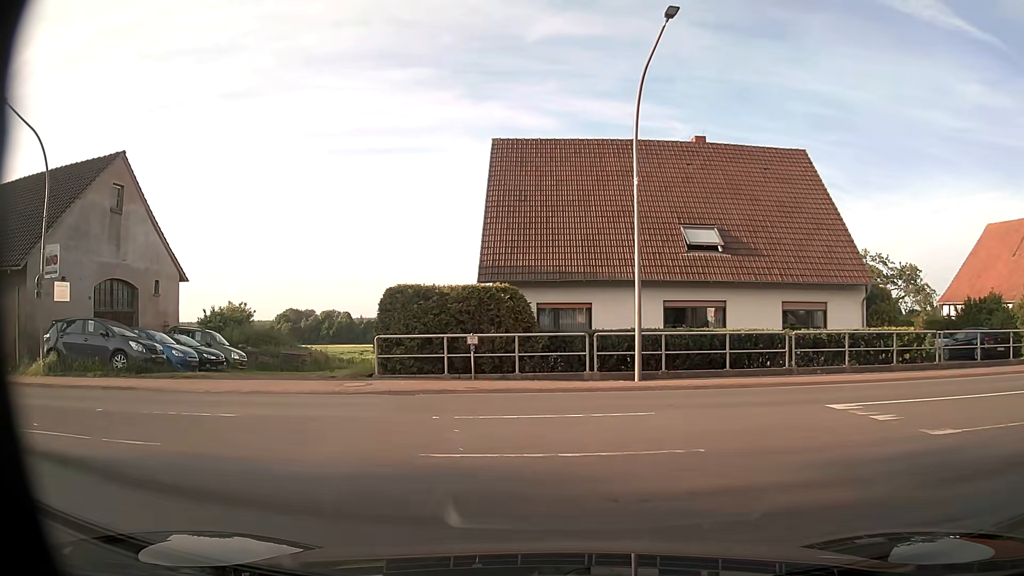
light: Day
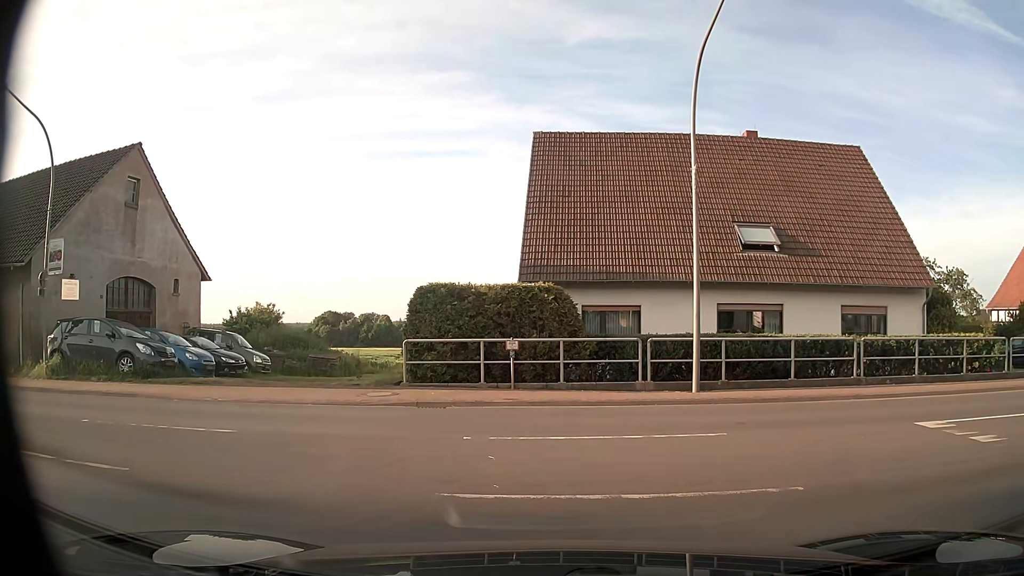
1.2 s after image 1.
(0.0, +1.5) m; -3°
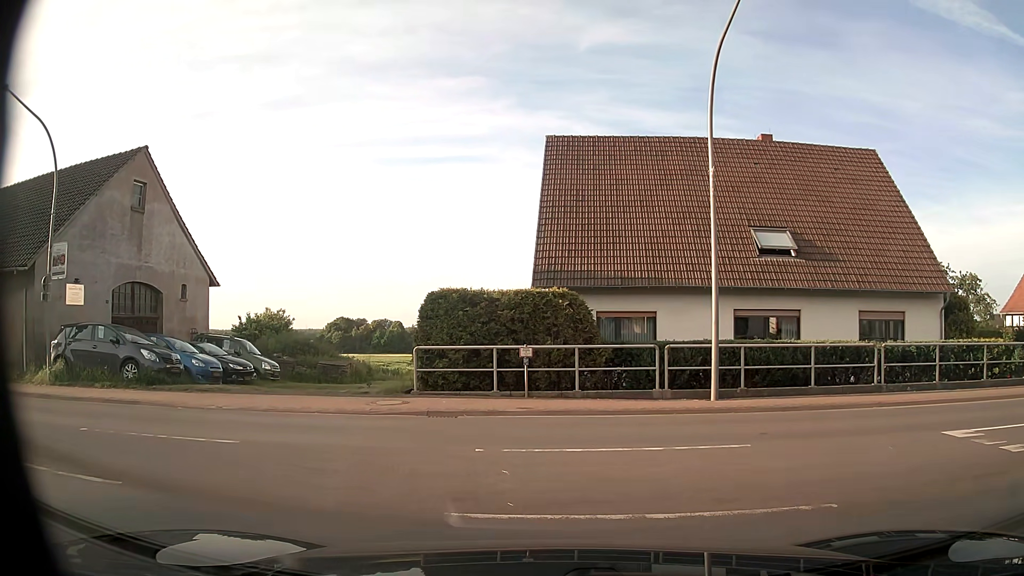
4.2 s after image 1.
(0.0, +0.5) m; 0°
